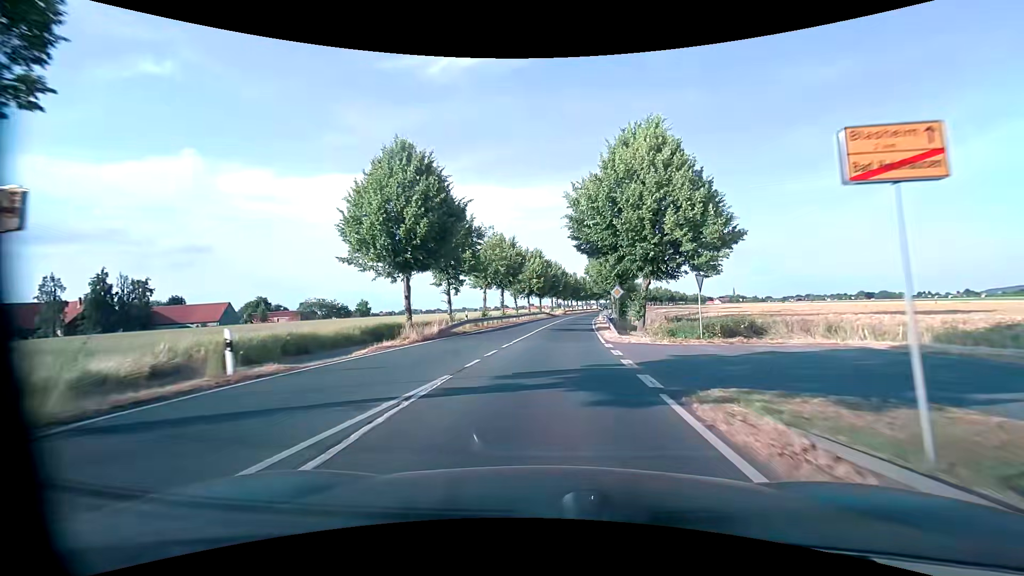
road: primary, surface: asphalt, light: Day
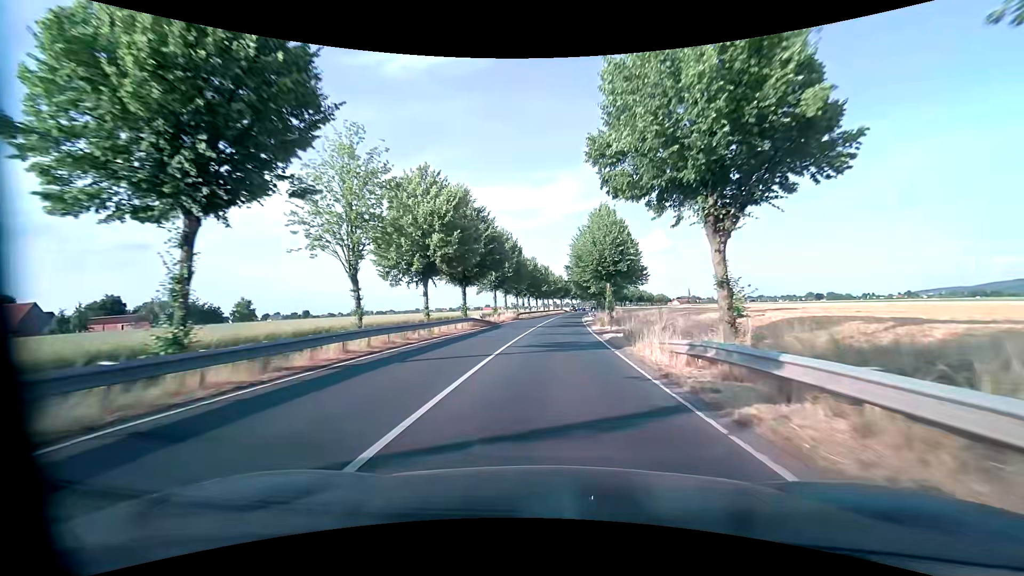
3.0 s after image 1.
(+2.4, +44.6) m; +5°
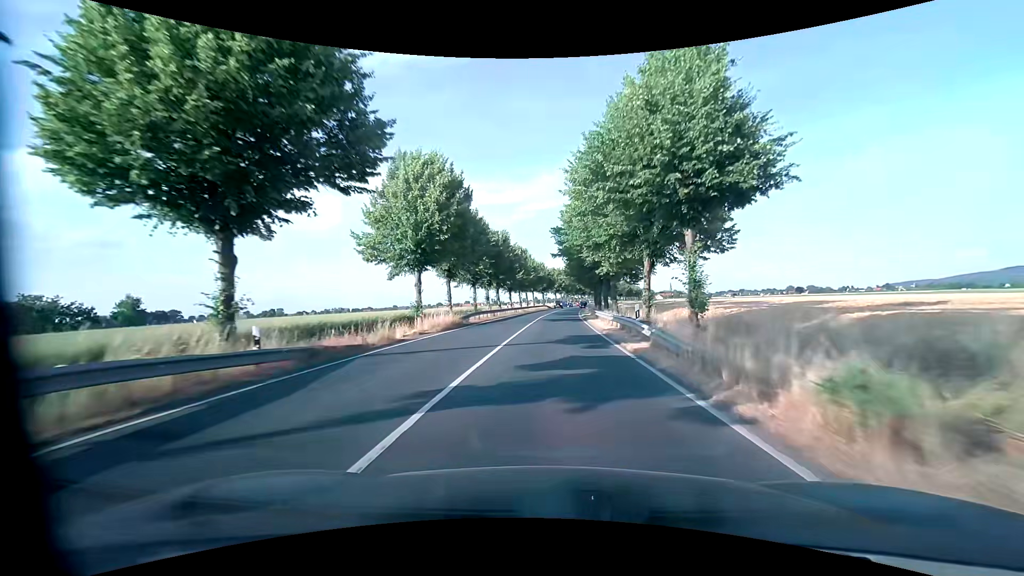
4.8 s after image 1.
(+0.5, +28.4) m; +2°
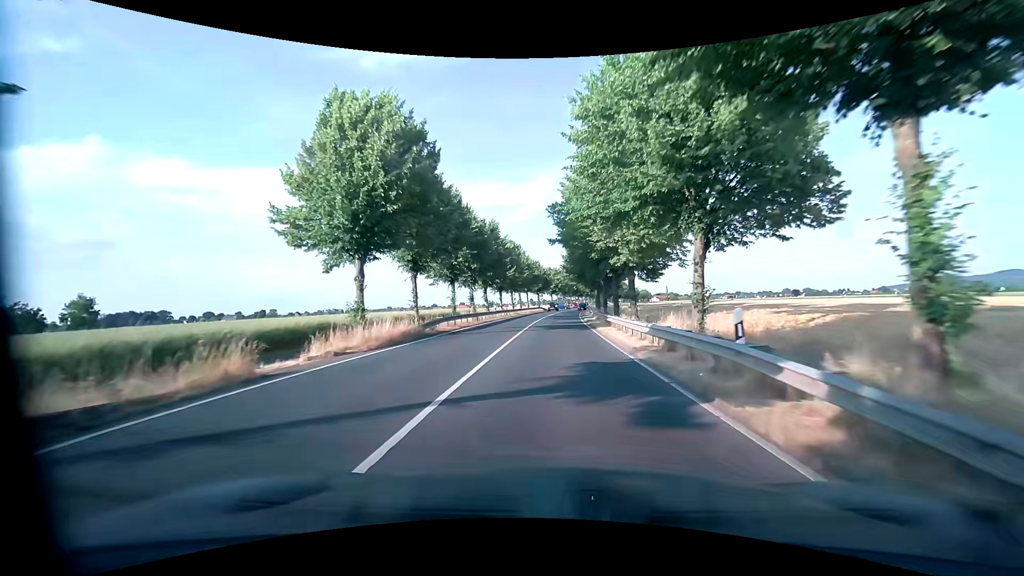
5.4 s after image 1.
(0.0, +8.9) m; +1°
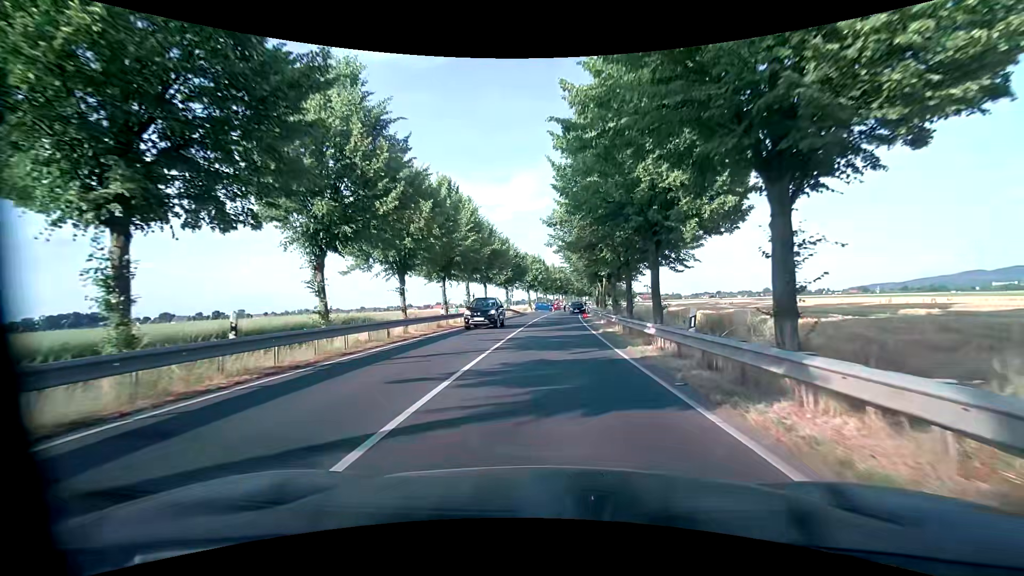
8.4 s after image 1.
(+0.8, +37.0) m; +2°
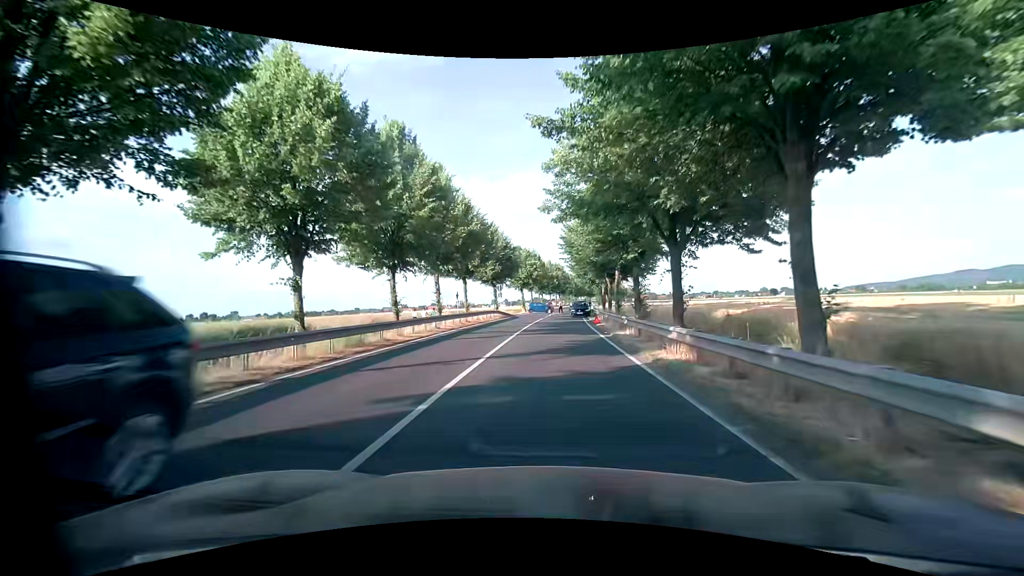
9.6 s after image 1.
(0.0, +11.0) m; 0°
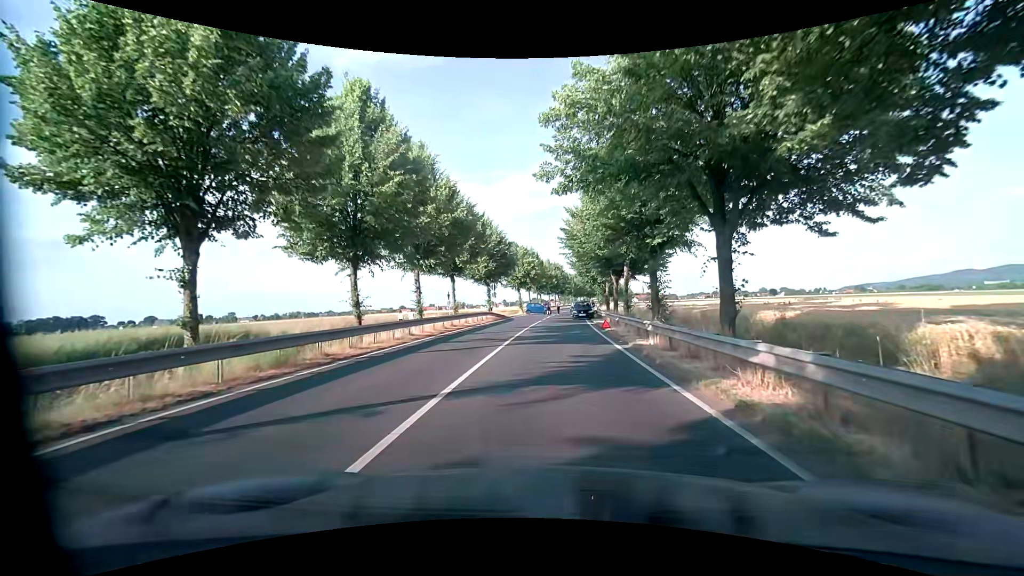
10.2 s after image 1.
(0.0, +4.8) m; 0°
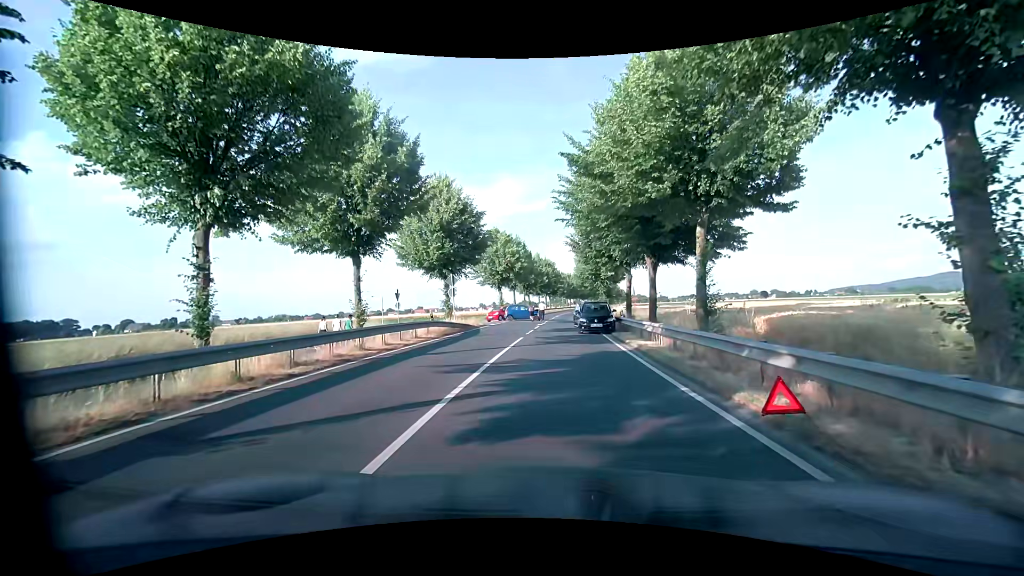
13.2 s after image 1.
(+0.1, +17.3) m; +2°
(0, +10) (-1, +20) (-1, +30) (0, +40) (+1, +50) (+2, +60) (+2, +70) (+3, +80) (+3, +90) (+4, +100) m
